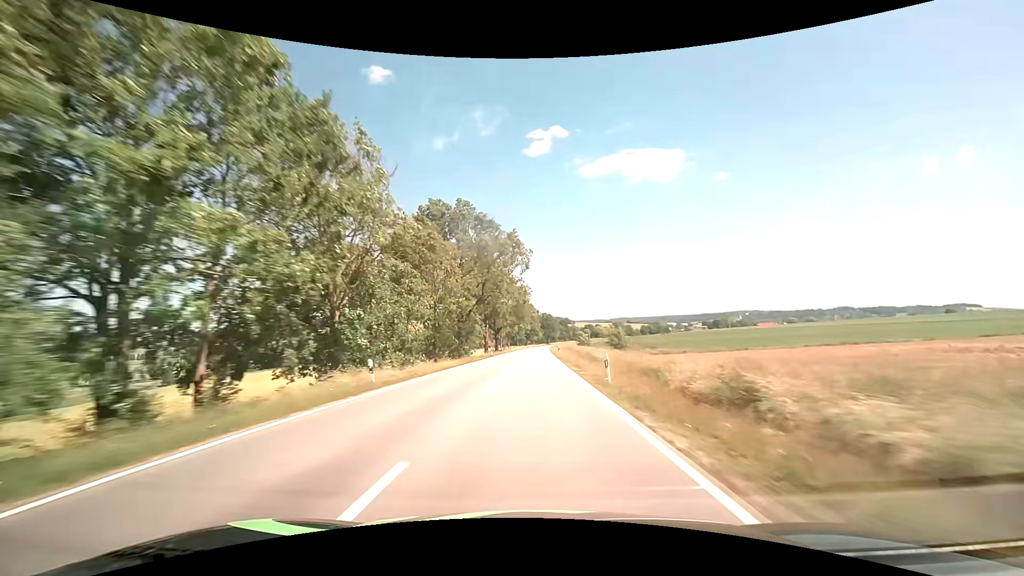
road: secondary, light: Day
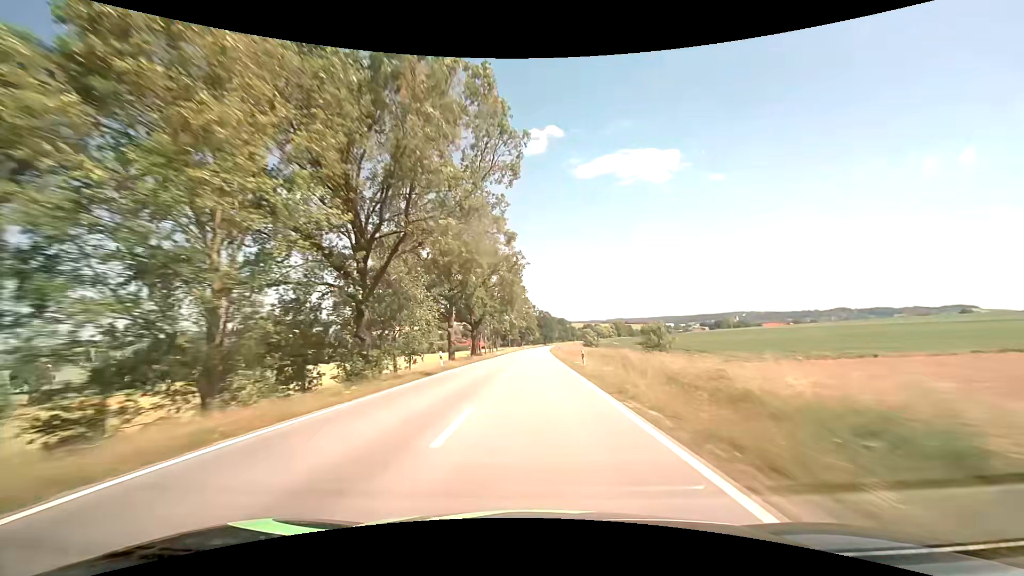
(0.0, +31.0) m; 0°
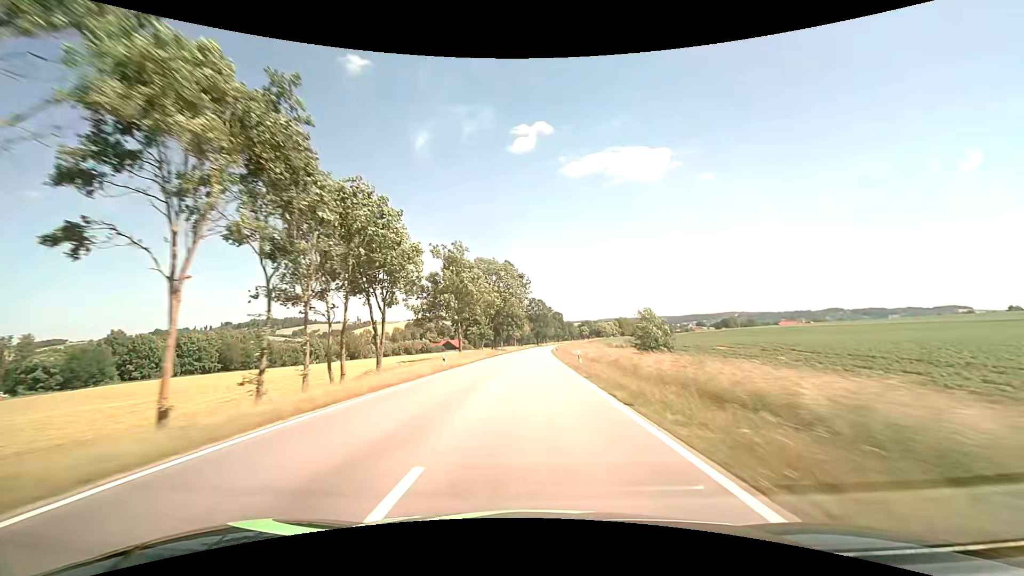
(+1.0, +77.1) m; +1°
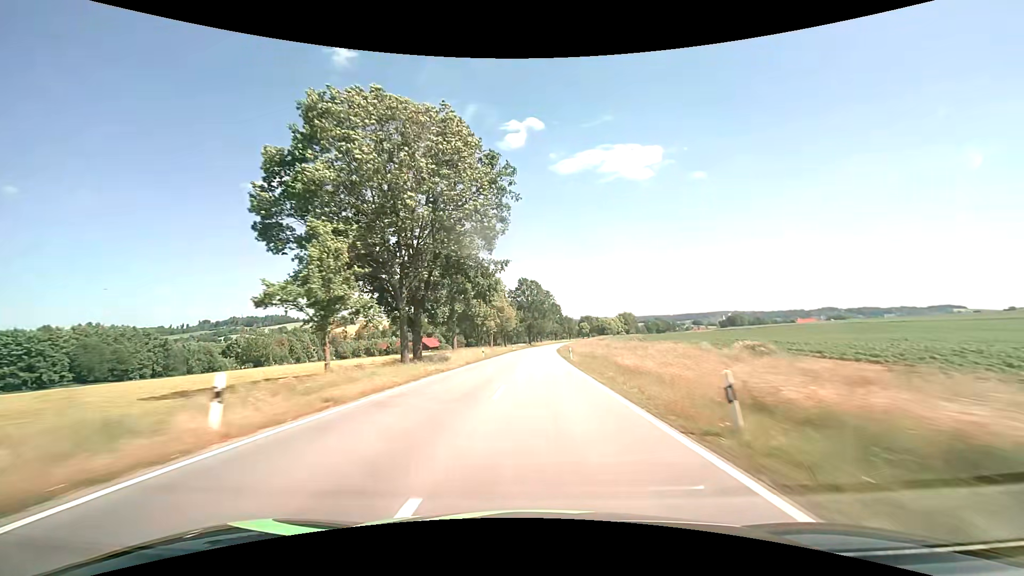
(+0.2, +61.0) m; +1°
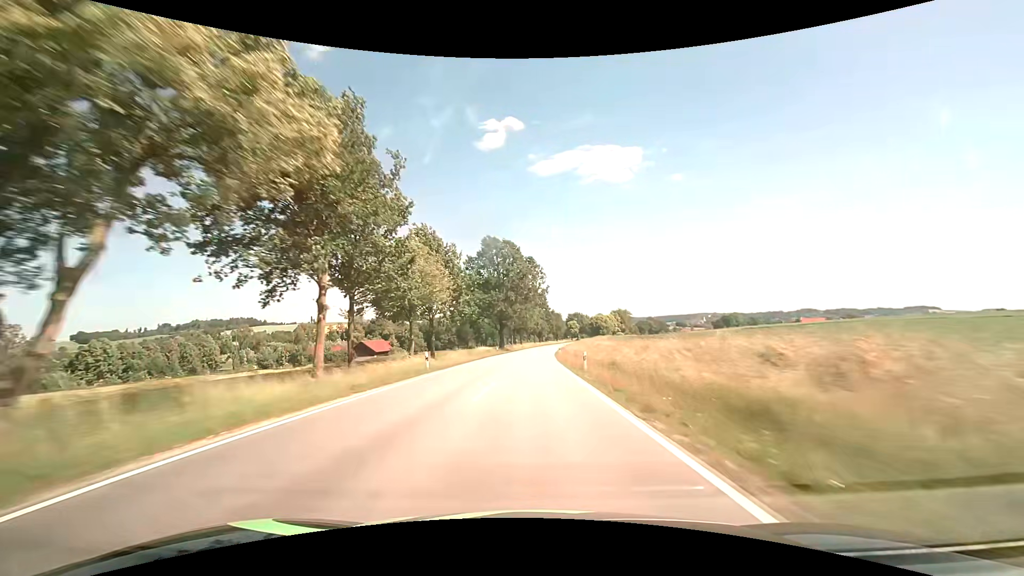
(+1.4, +60.4) m; +2°
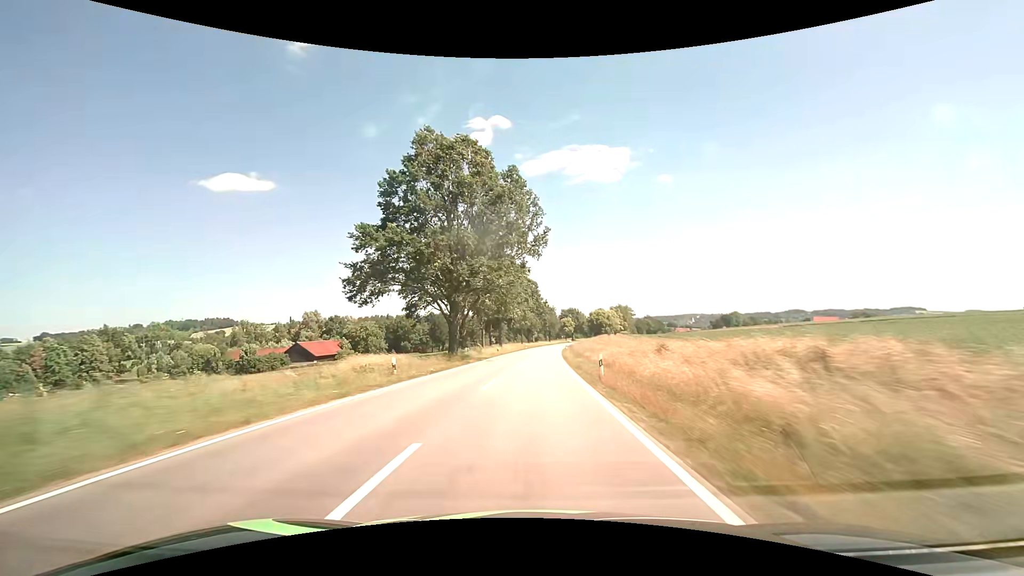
(+0.4, +44.8) m; +1°
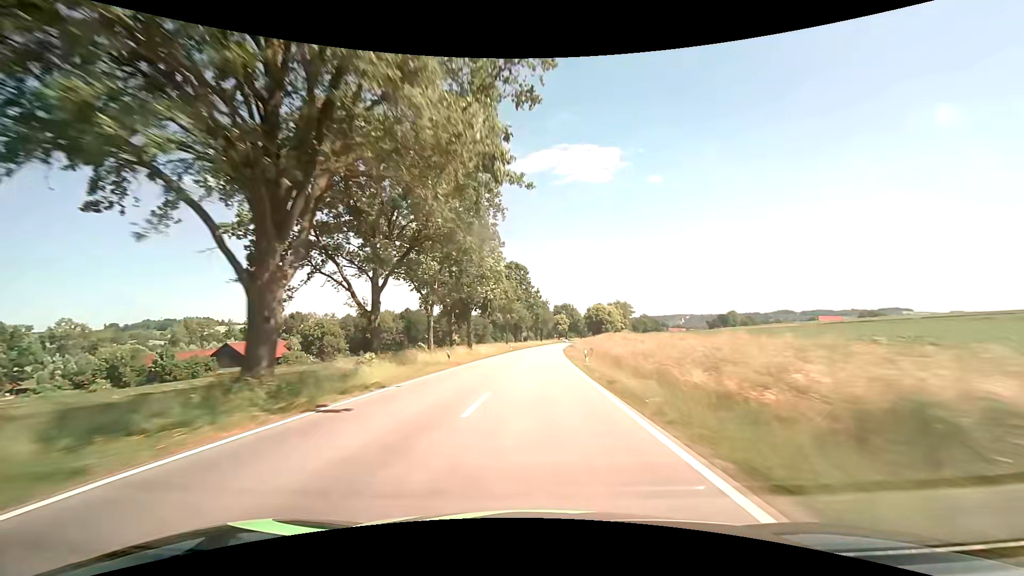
(+0.3, +29.6) m; +1°
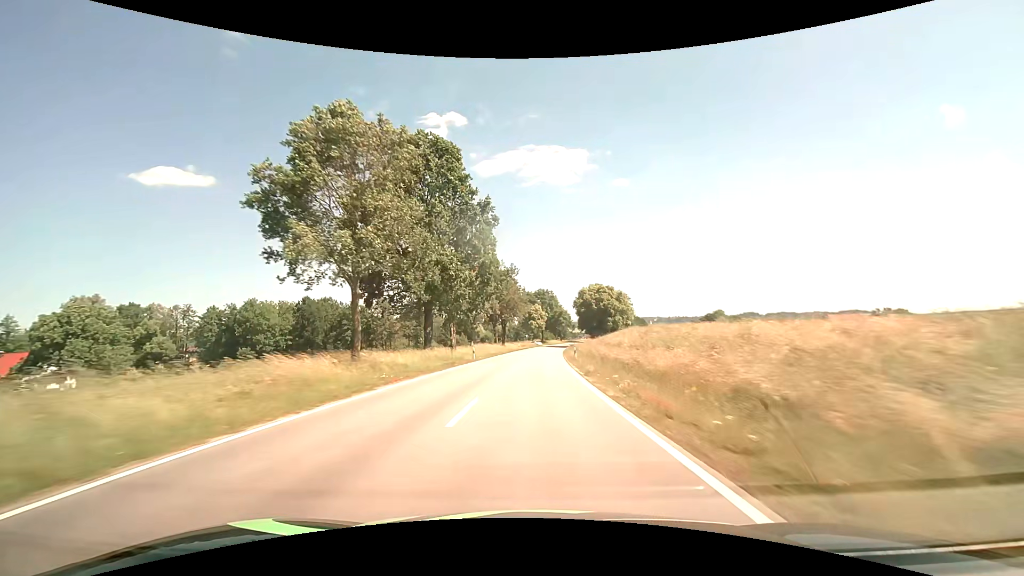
(+2.5, +72.6) m; +4°
(0, +10) (0, +20) (0, +30) (+1, +40) (+1, +50) (+2, +60) (+3, +70) (+3, +80) (+4, +90) (+5, +100) m
